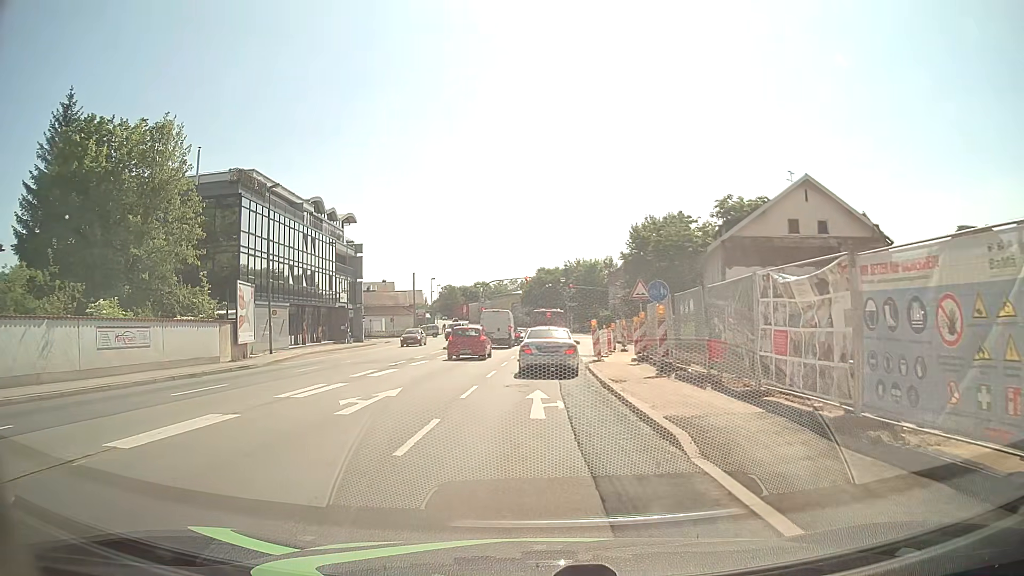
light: Day
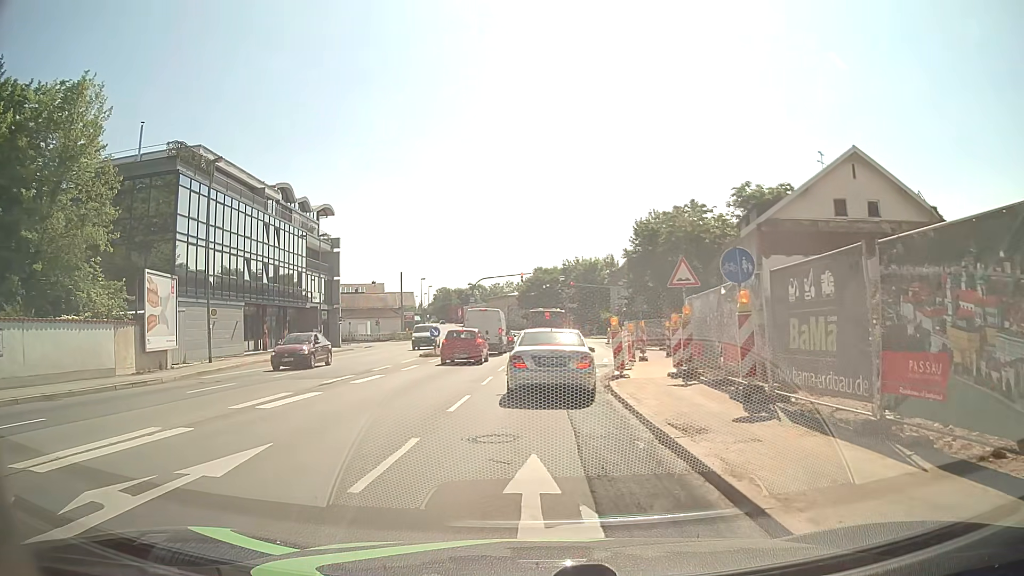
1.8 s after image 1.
(-0.1, +7.5) m; 0°
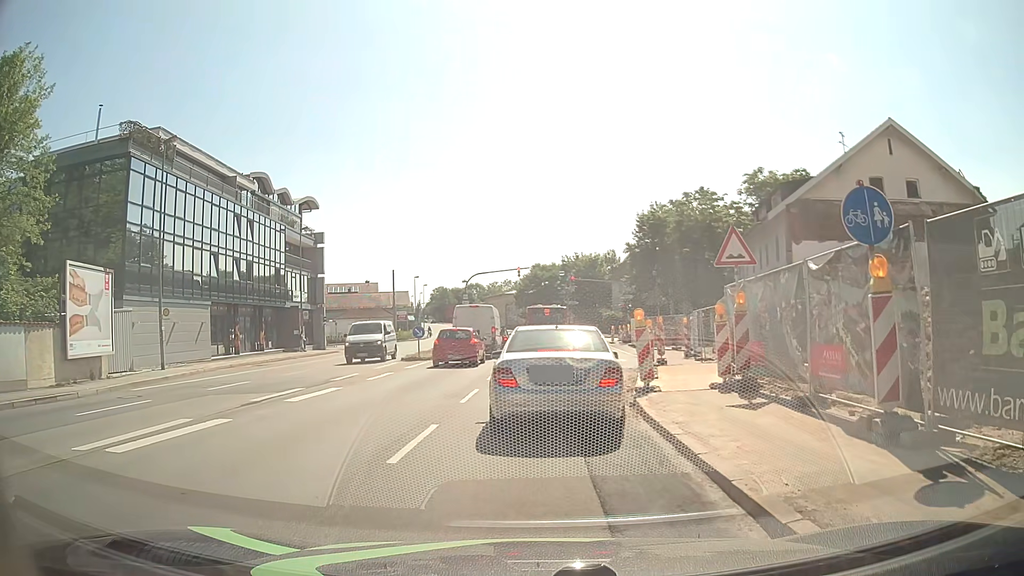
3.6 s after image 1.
(0.0, +4.4) m; +2°
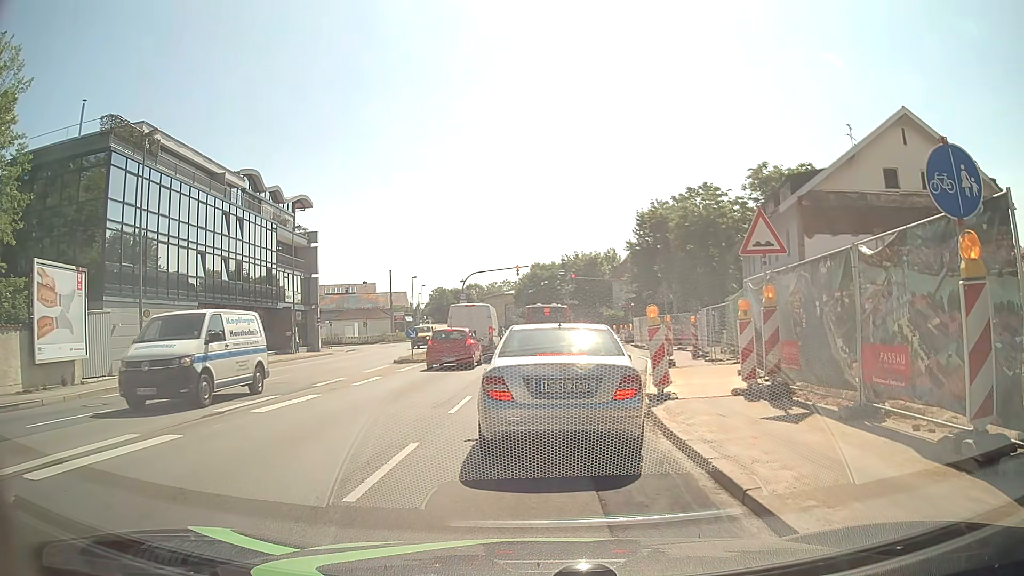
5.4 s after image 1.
(-0.1, +1.5) m; -2°
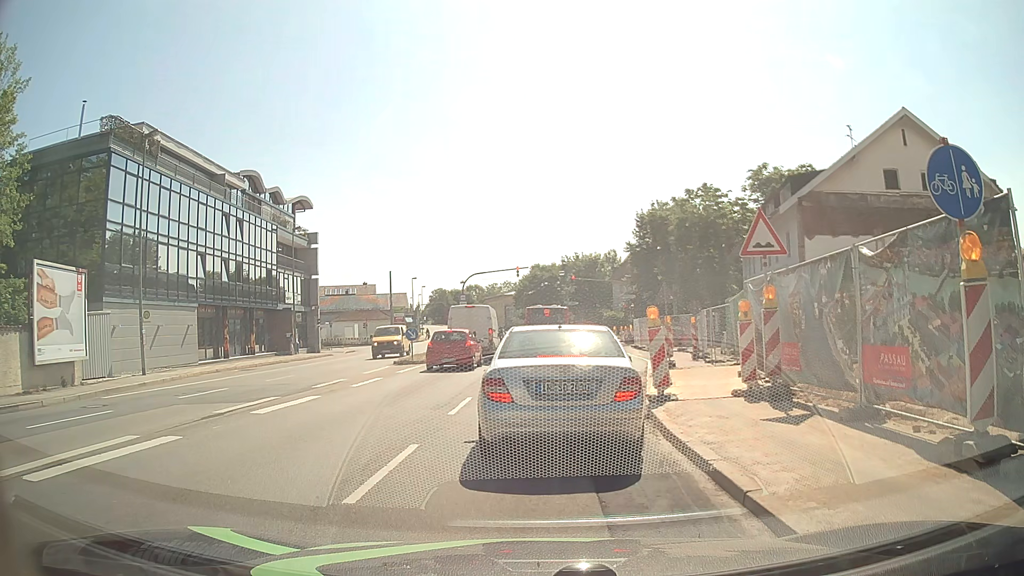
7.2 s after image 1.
(0.0, +0.1) m; 0°
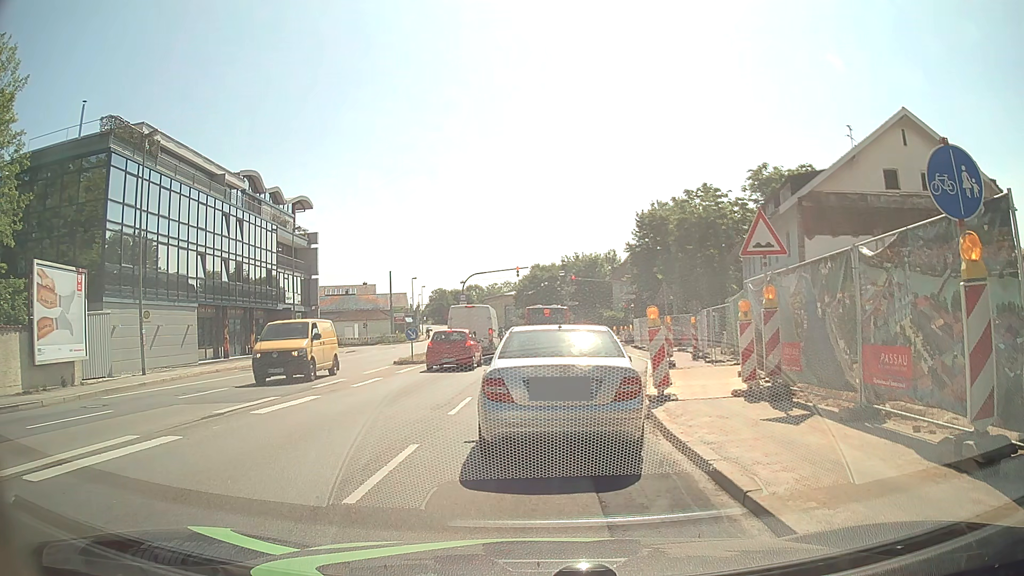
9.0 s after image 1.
(0.0, 0.0) m; 0°
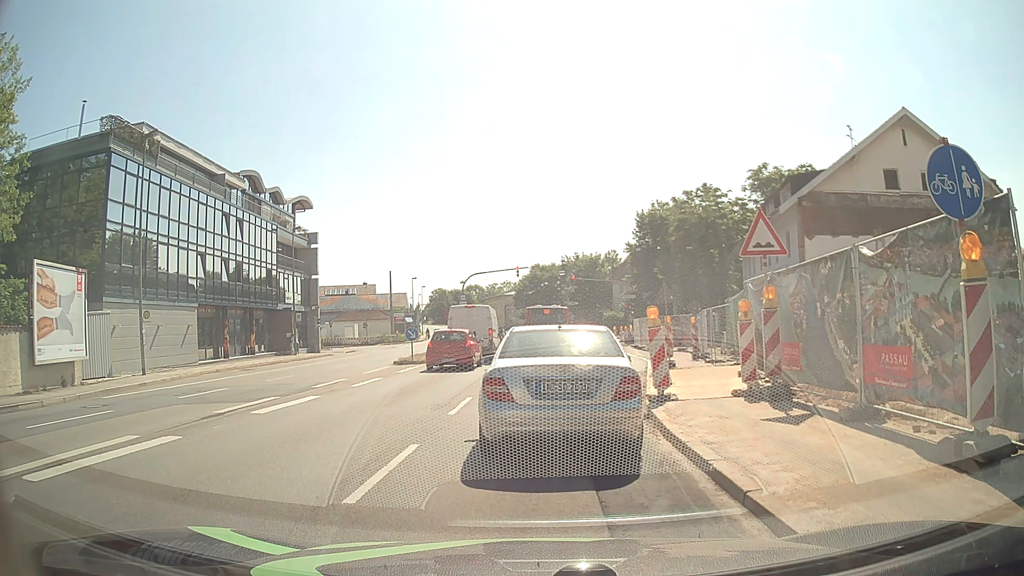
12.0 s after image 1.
(0.0, 0.0) m; 0°
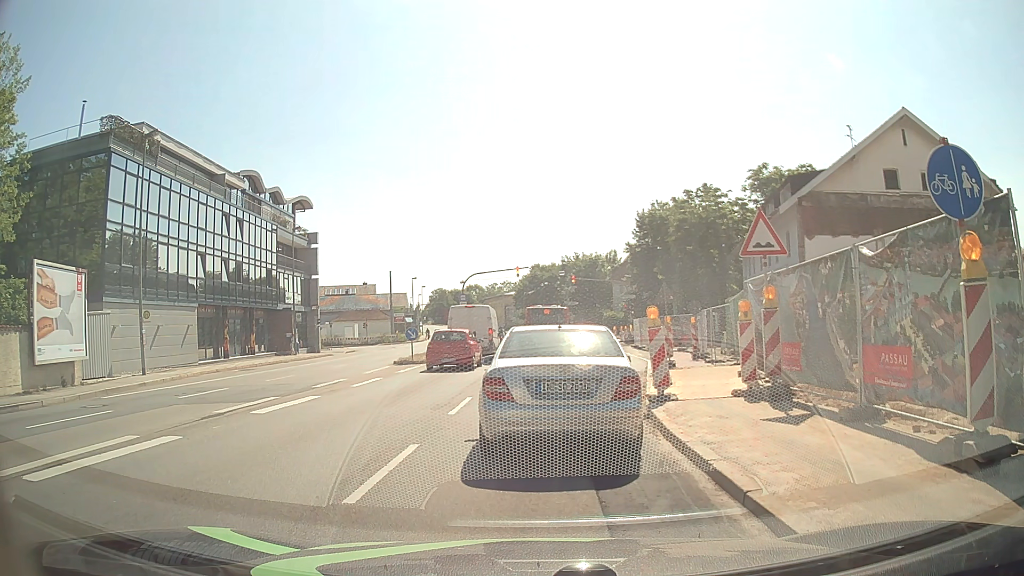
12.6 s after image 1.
(0.0, 0.0) m; 0°
(0, +10) (+1, +20) (+2, +30) (+3, +40) (+4, +50) (+4, +60) (+4, +70) (+11, +77) (+20, +78) (+30, +75) m
